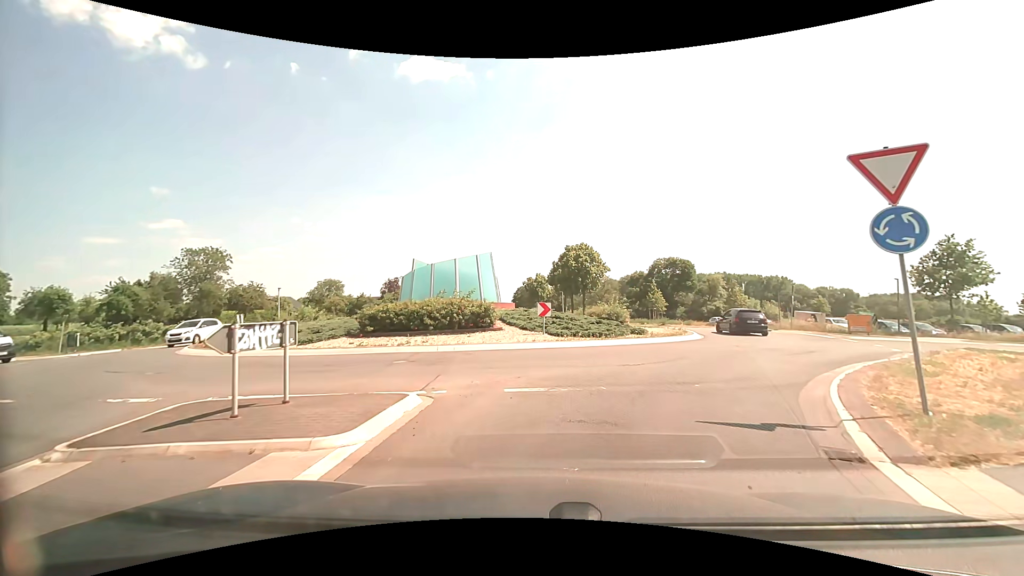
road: secondary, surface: asphalt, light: Day
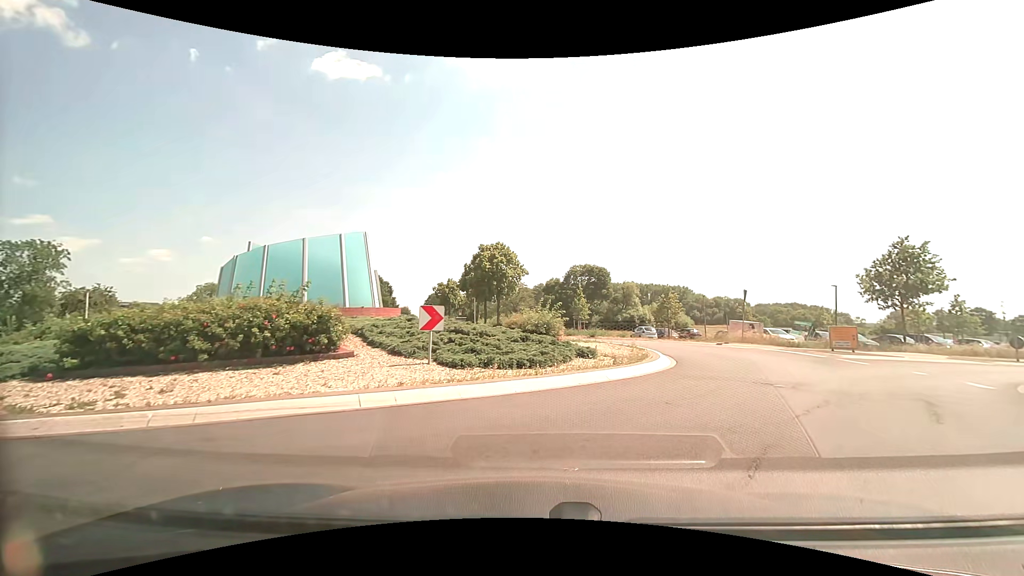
(+0.4, +8.5) m; +11°
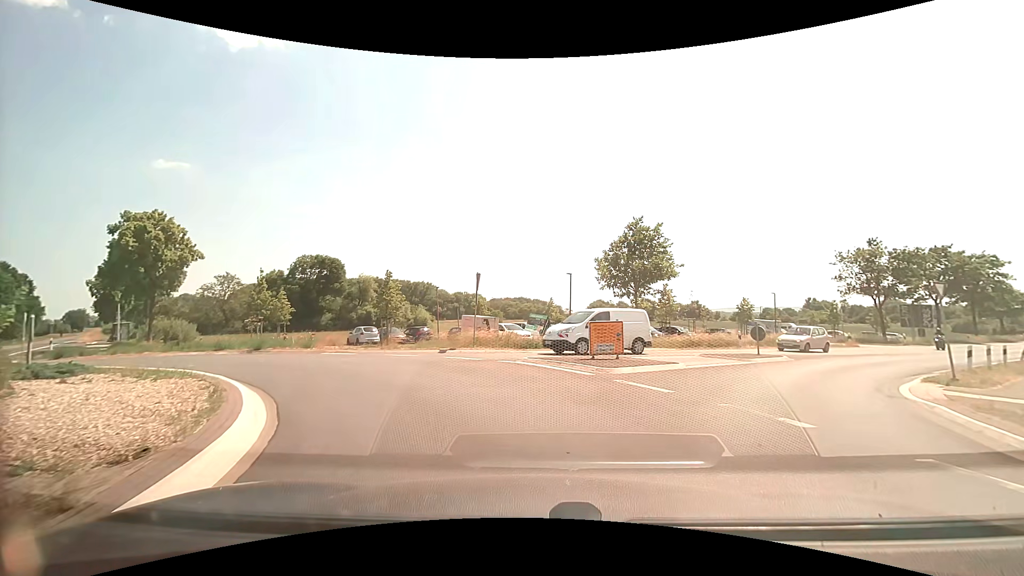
(+3.5, +11.2) m; +28°
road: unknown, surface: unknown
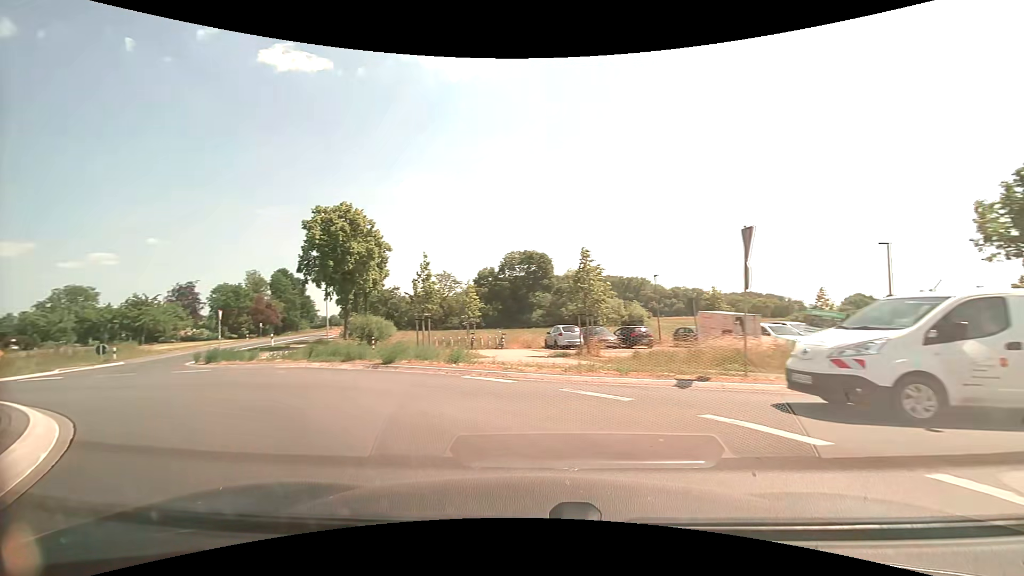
(-1.4, +10.0) m; -23°
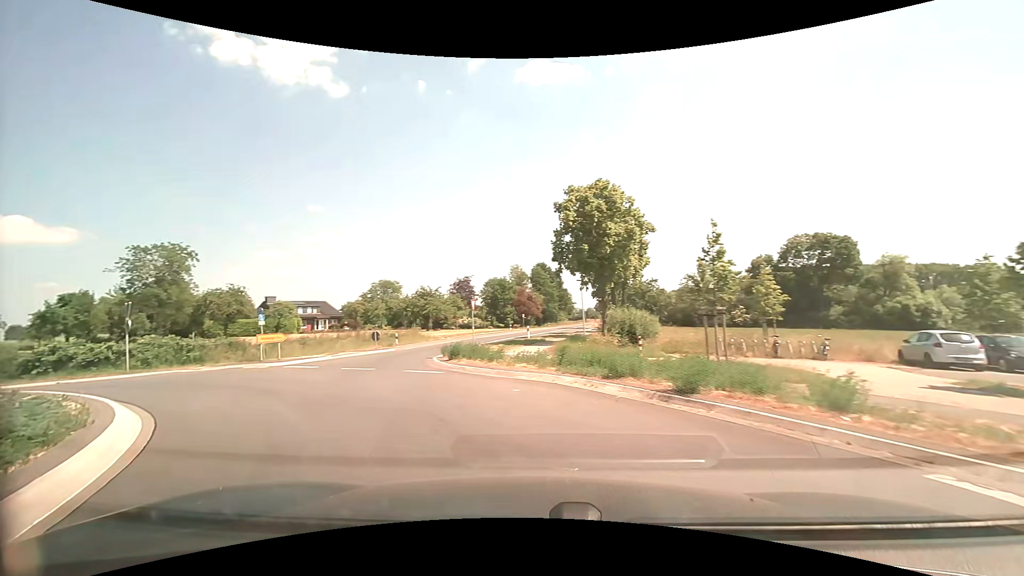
(-1.5, +6.1) m; -28°
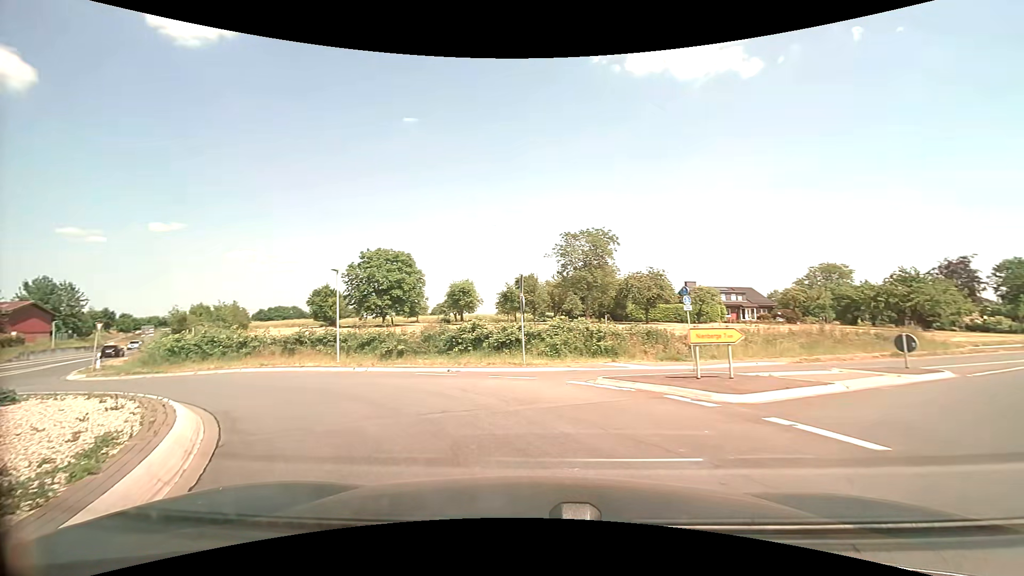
(-4.9, +10.7) m; -46°
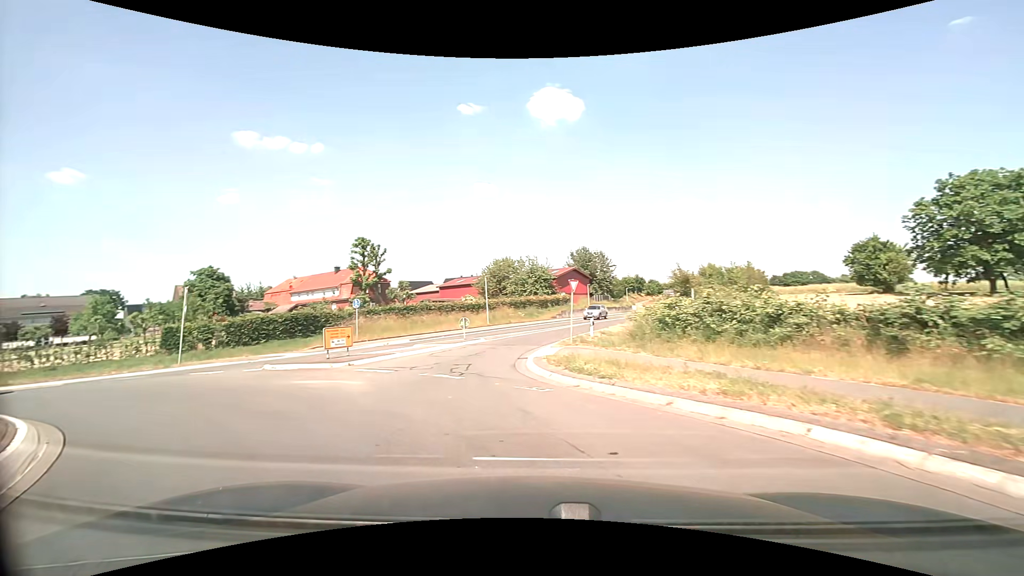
(-6.9, +14.2) m; -54°
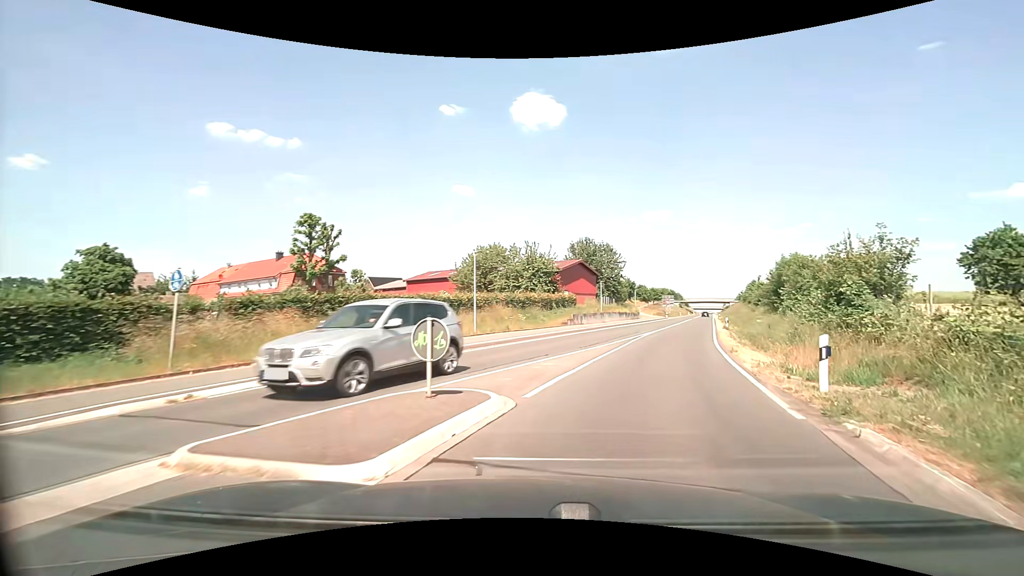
(-3.1, +18.9) m; +1°
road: secondary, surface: asphalt
(+1, +10) (+4, +19) (+7, +29) (+11, +38) (+14, +48) (+18, +57) (+21, +66) (+25, +76) (+28, +85) (+31, +95) m
